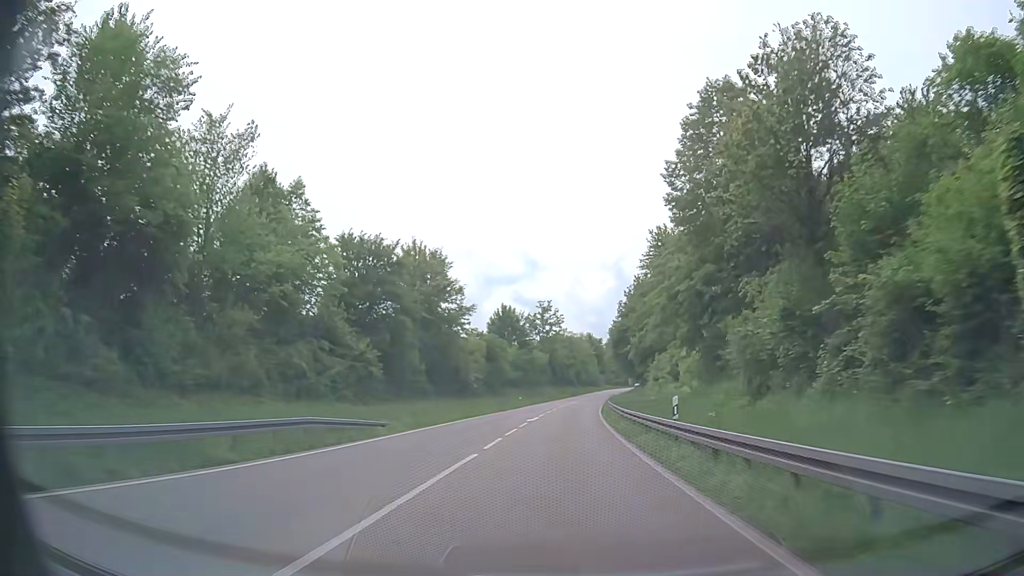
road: primary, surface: asphalt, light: Day
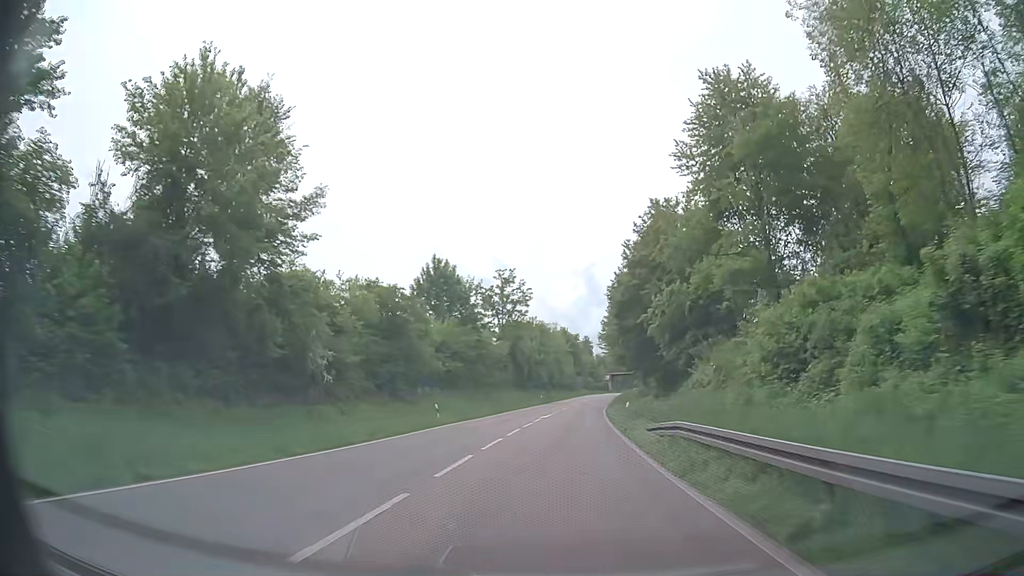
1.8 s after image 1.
(+0.8, +37.2) m; +3°
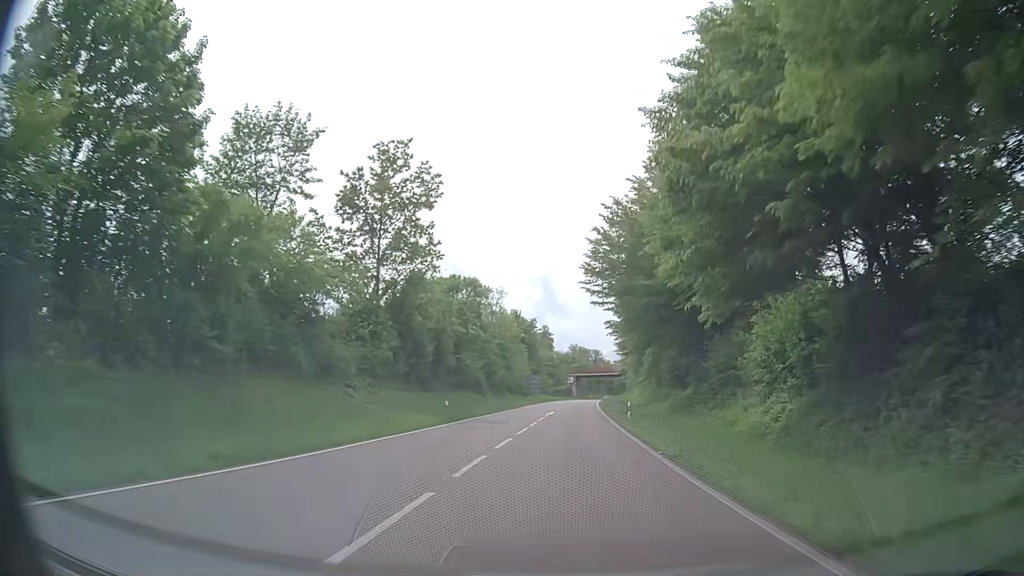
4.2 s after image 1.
(+1.2, +48.9) m; +4°
(0, +10) (0, +20) (0, +30) (+1, +40) (+1, +50) (+2, +60) (+2, +70) (+3, +80) (+4, +90) (+4, +100) m
